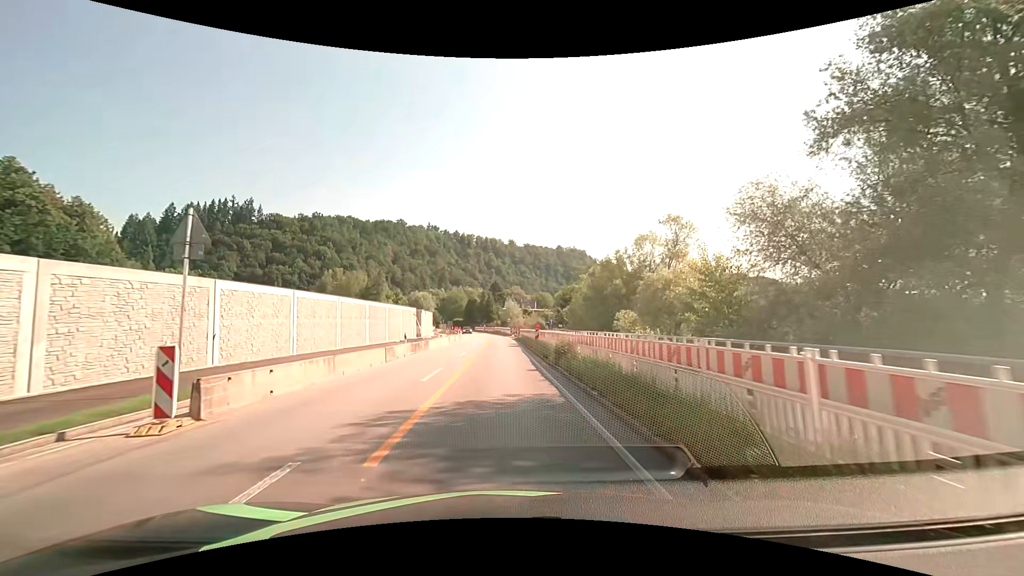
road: primary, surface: asphalt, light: Day
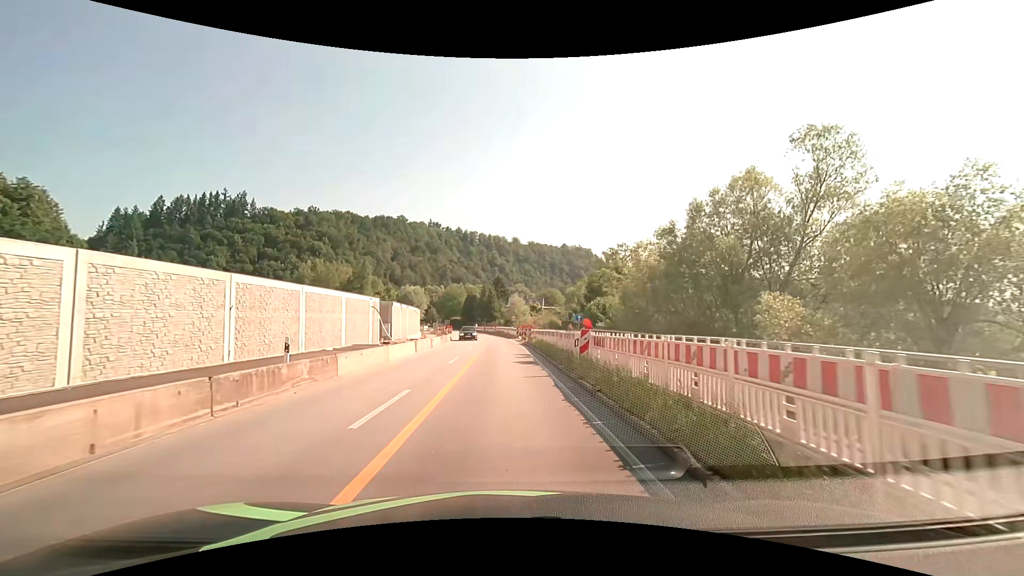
(-0.2, +18.0) m; 0°
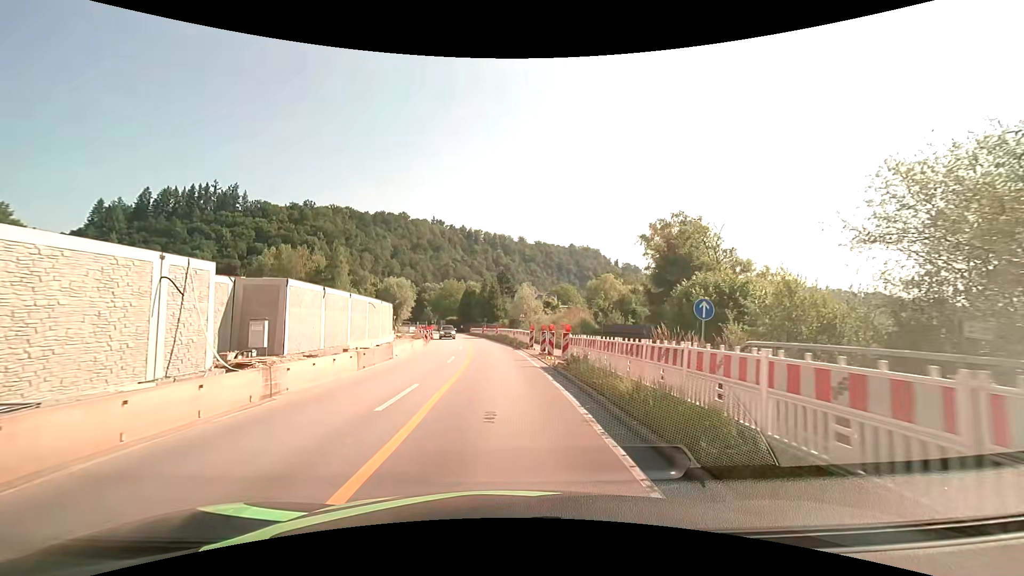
(-0.2, +22.3) m; -1°
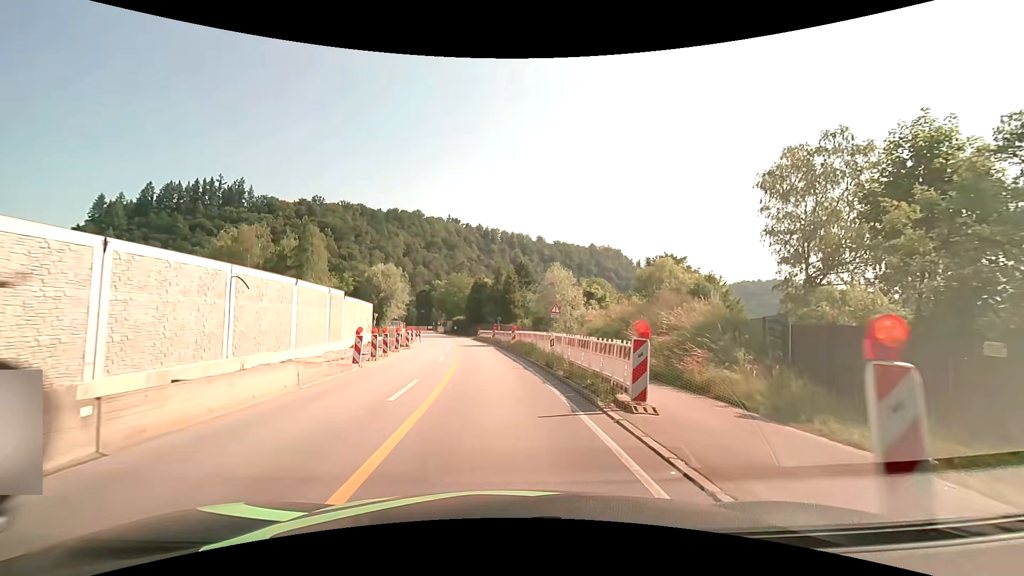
(-0.2, +22.4) m; -2°
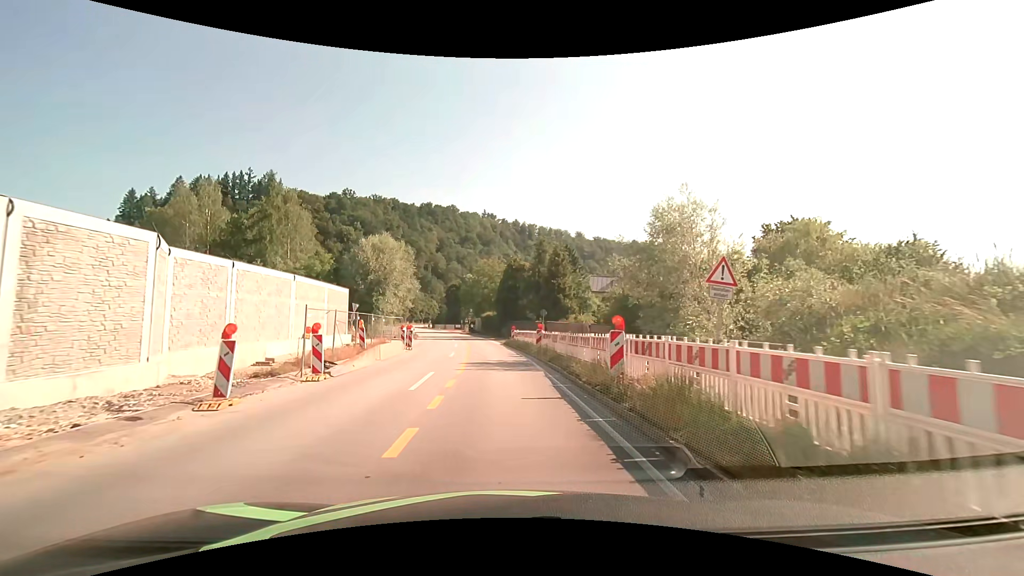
(-0.8, +22.4) m; -4°
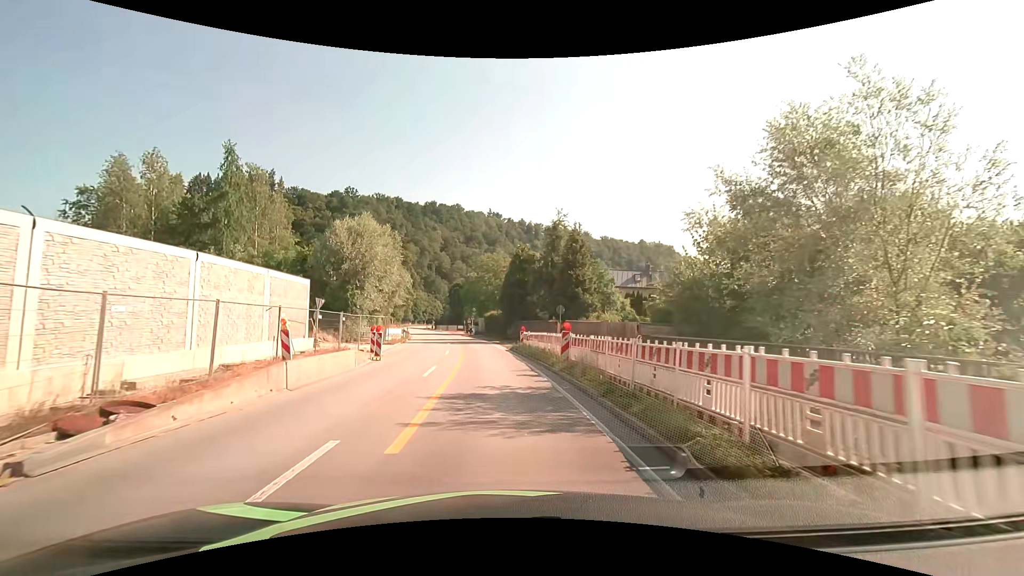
(0.0, +9.0) m; -1°
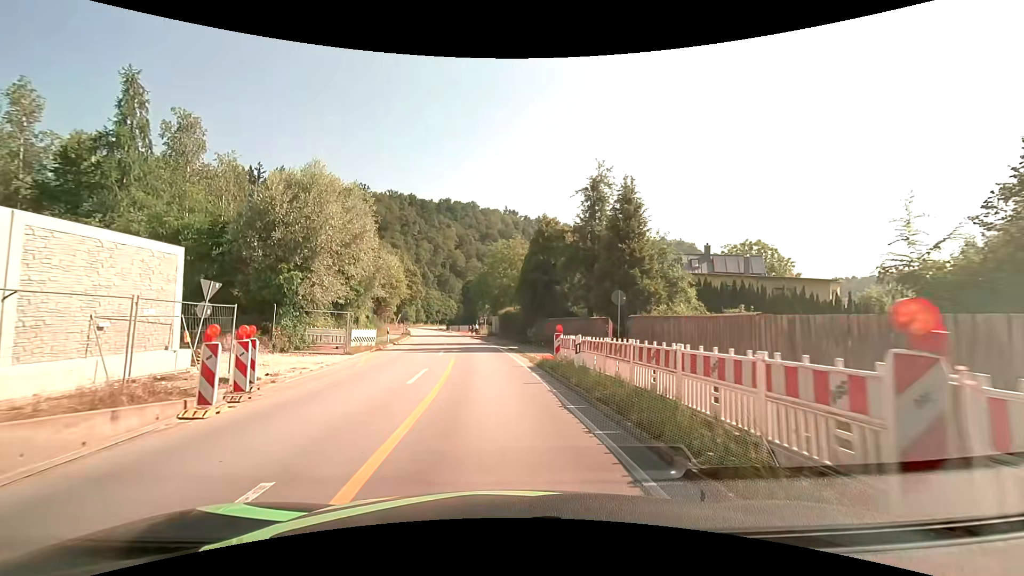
(-0.2, +13.4) m; -2°
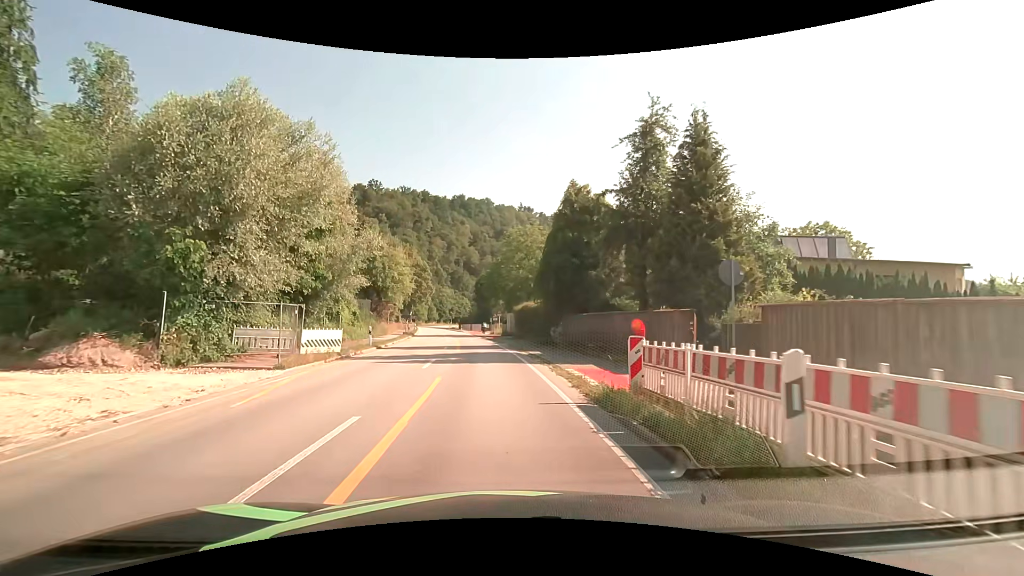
(-0.1, +9.0) m; -2°
(0, +10) (0, +20) (-1, +30) (-2, +40) (-3, +50) (-5, +60) (-6, +70) (-8, +79) (-10, +89) (-11, +99) m
